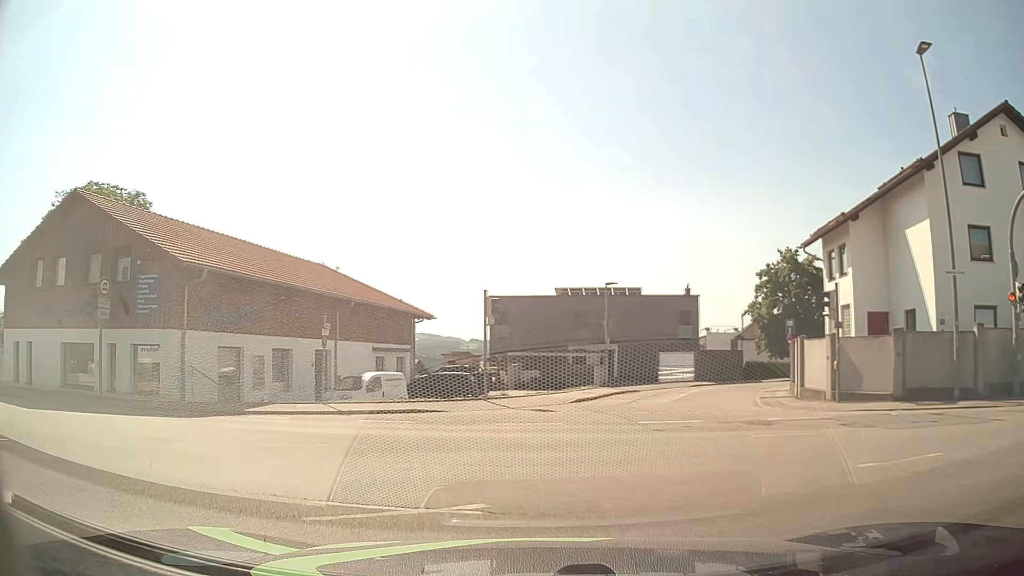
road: tertiary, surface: asphalt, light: Day
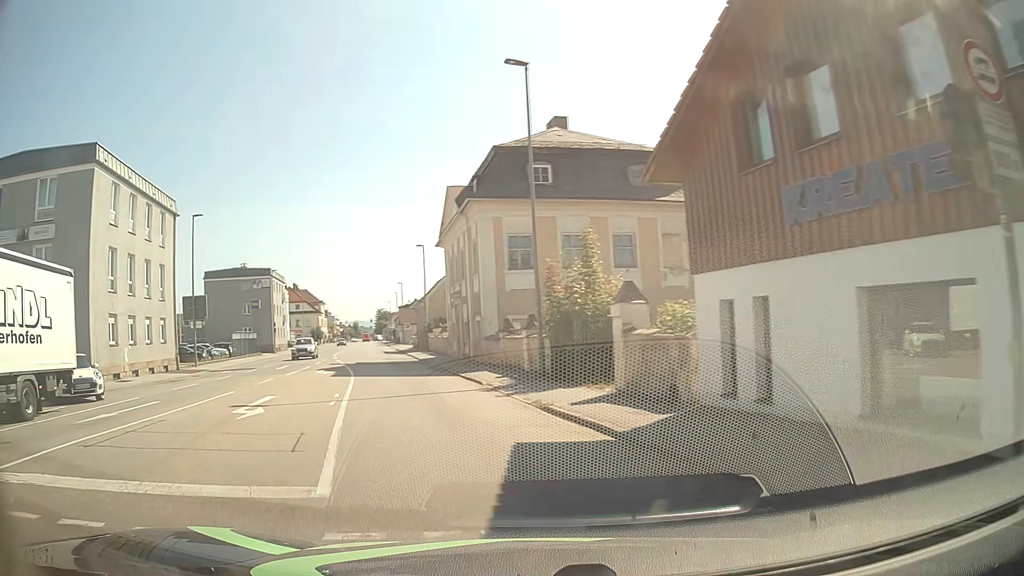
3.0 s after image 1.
(-9.2, +13.2) m; -69°
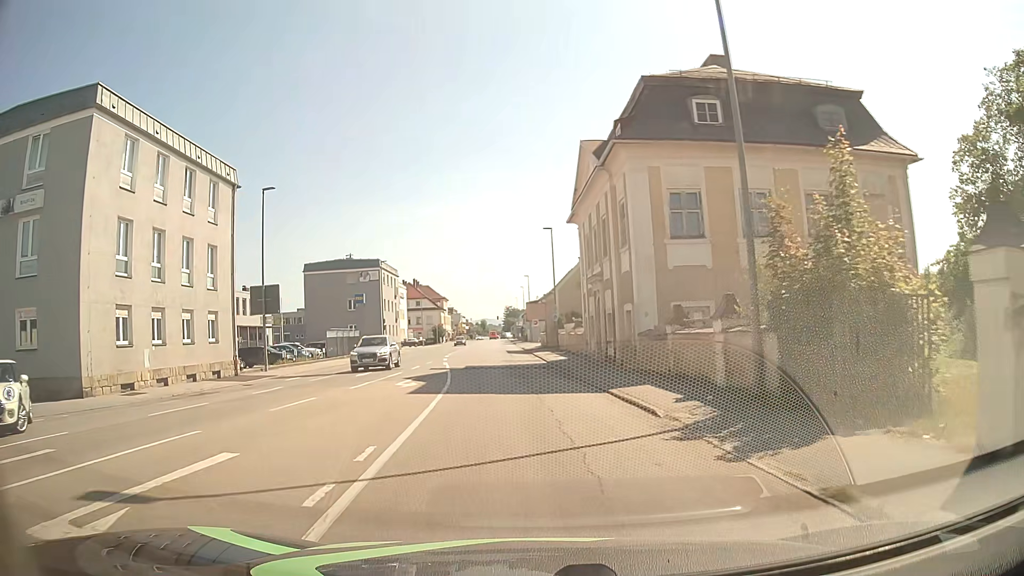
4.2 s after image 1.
(-1.4, +9.0) m; -12°
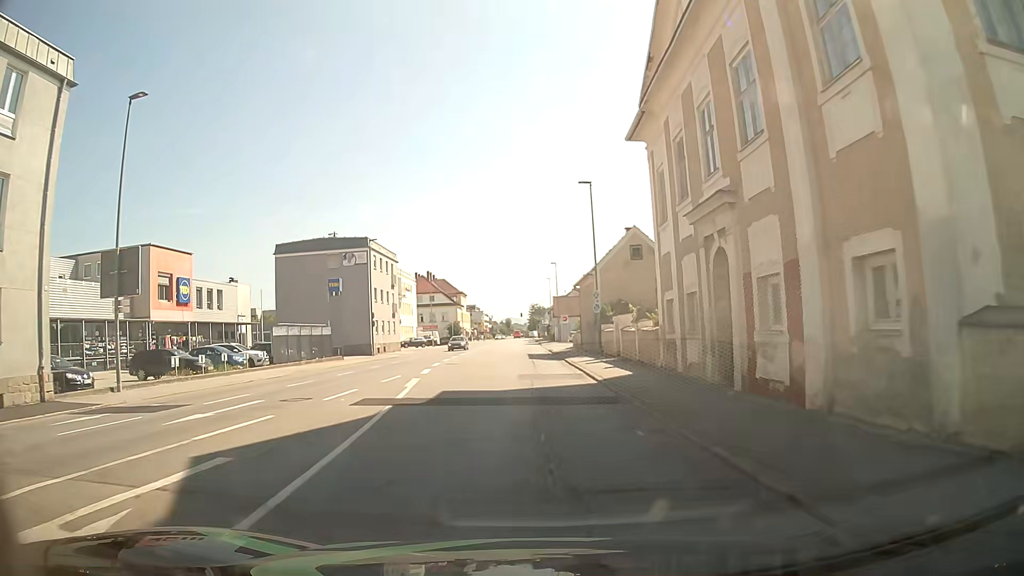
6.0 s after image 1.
(-0.5, +16.7) m; -2°
(0, +10) (-1, +20) (-2, +30) (-3, +40) (-4, +50) (-4, +60) (-4, +70) (-5, +80) (-5, +90) (-5, +100) m
